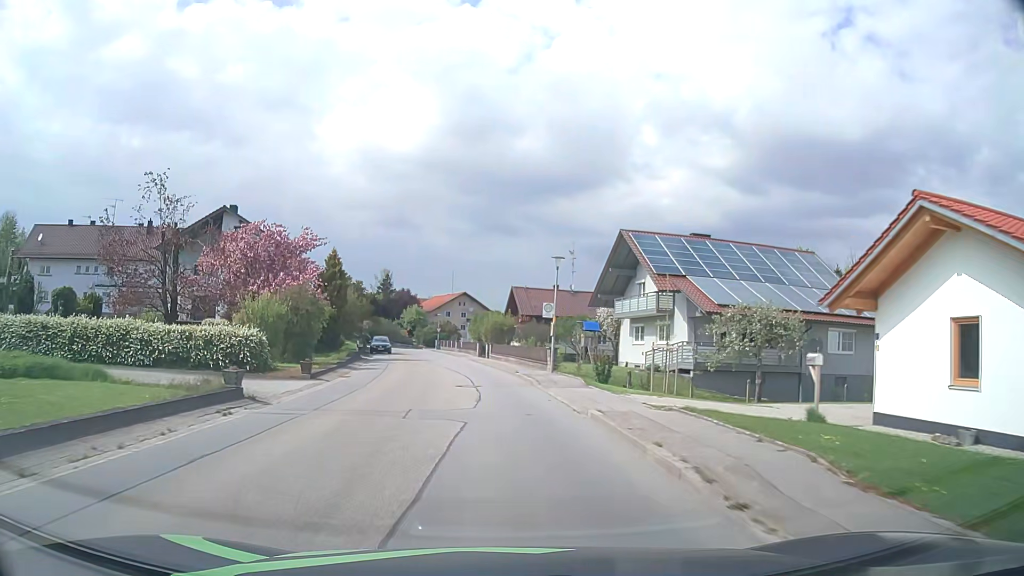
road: tertiary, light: Day
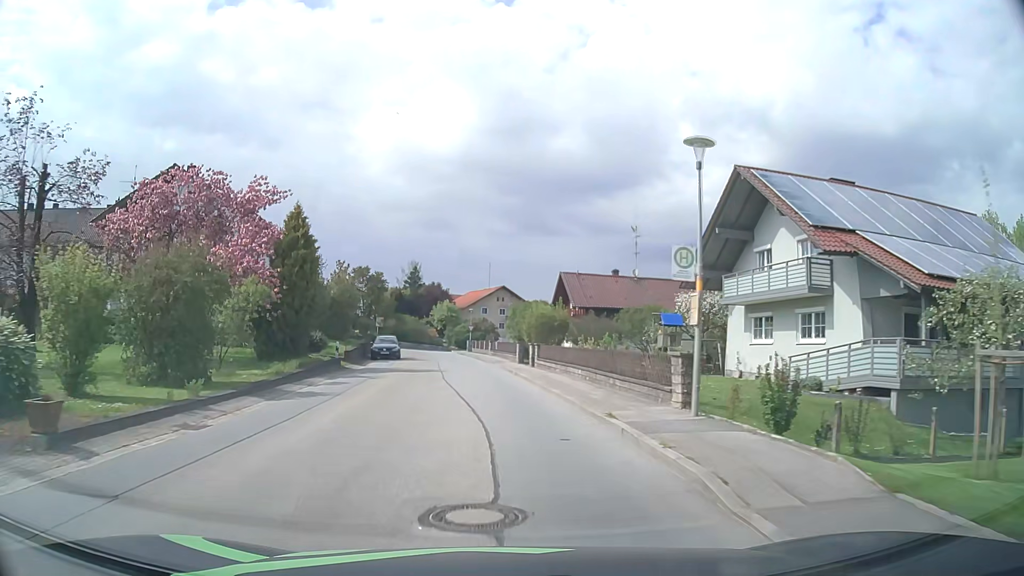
(-0.5, +15.1) m; -3°
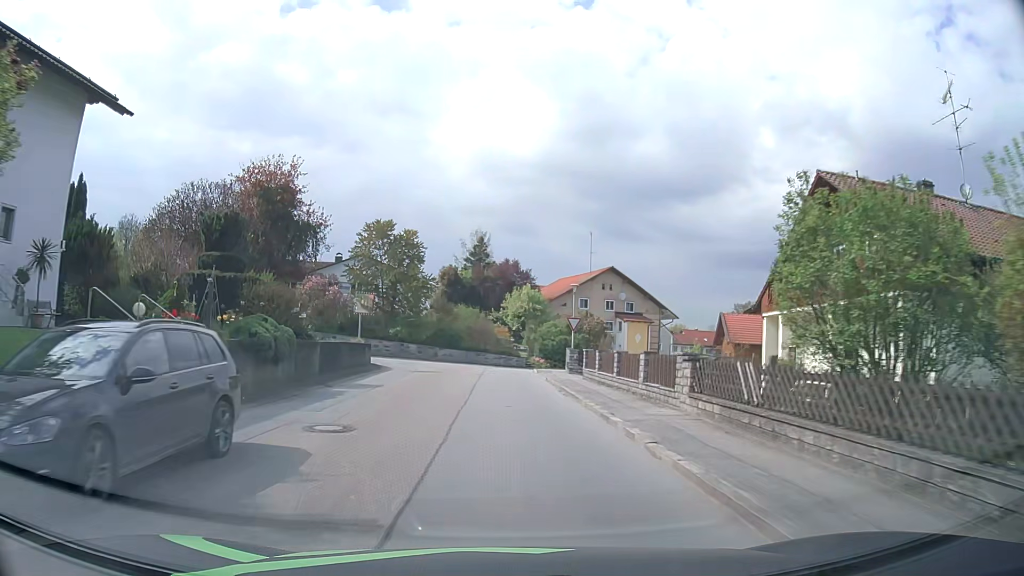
(-2.9, +37.0) m; -8°
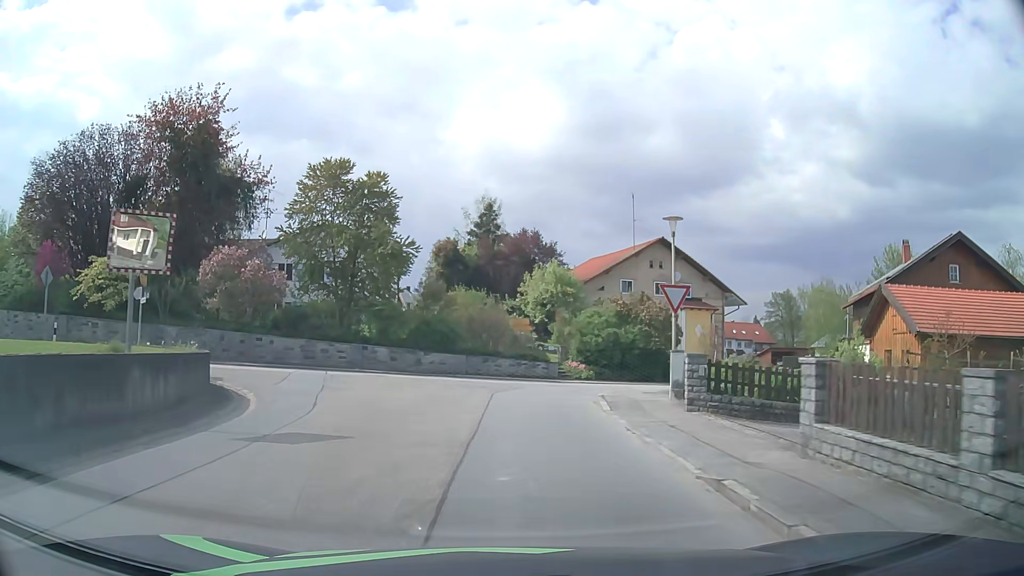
(-0.2, +18.3) m; -1°
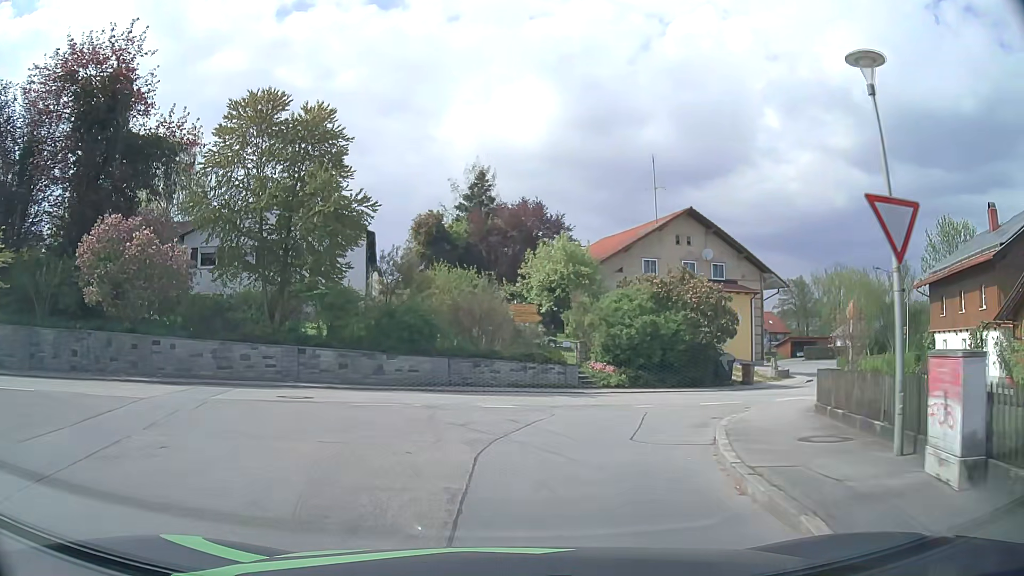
(0.0, +9.9) m; 0°
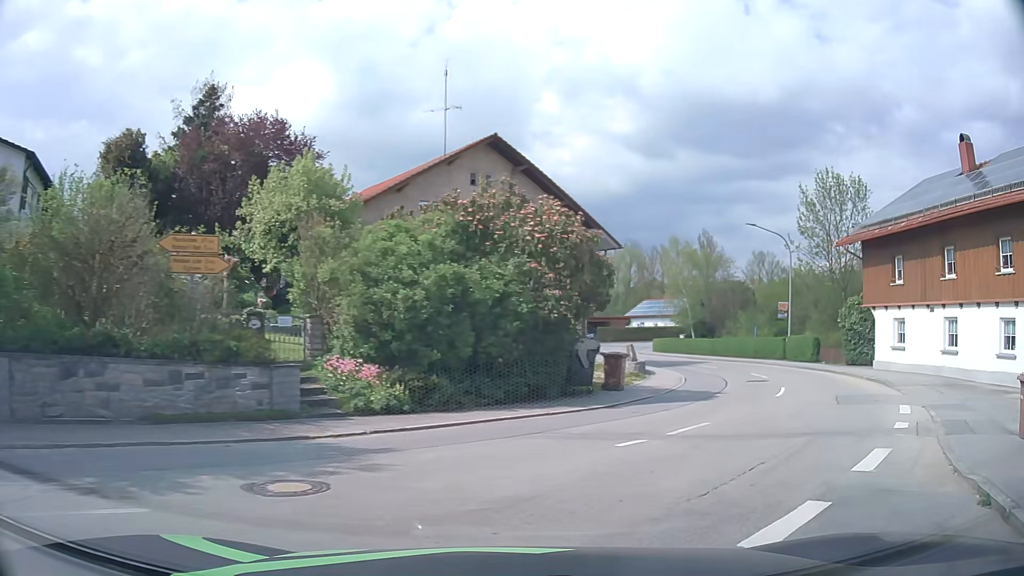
(+1.5, +13.8) m; +19°
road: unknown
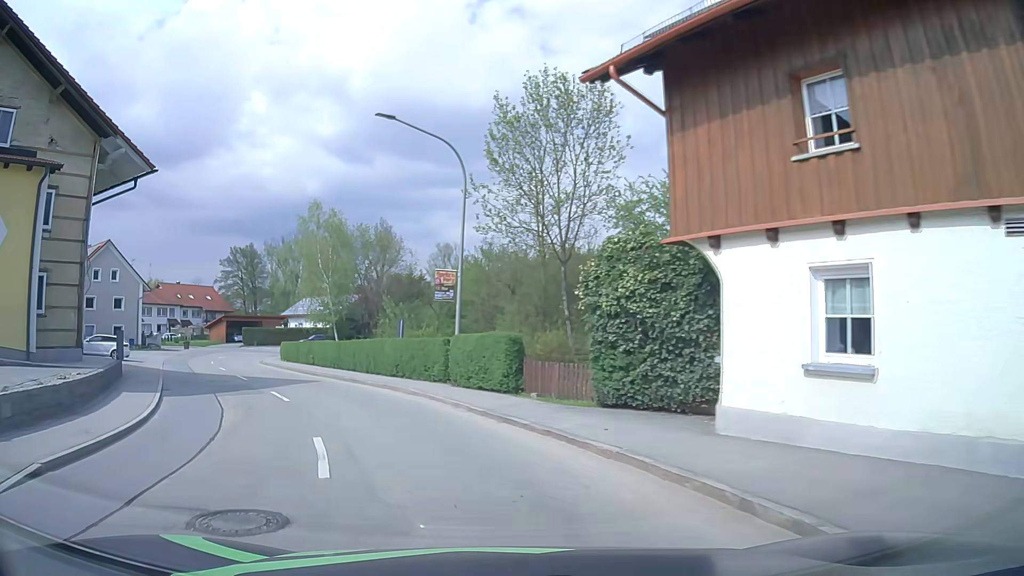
(+8.0, +17.5) m; +27°
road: secondary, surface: asphalt
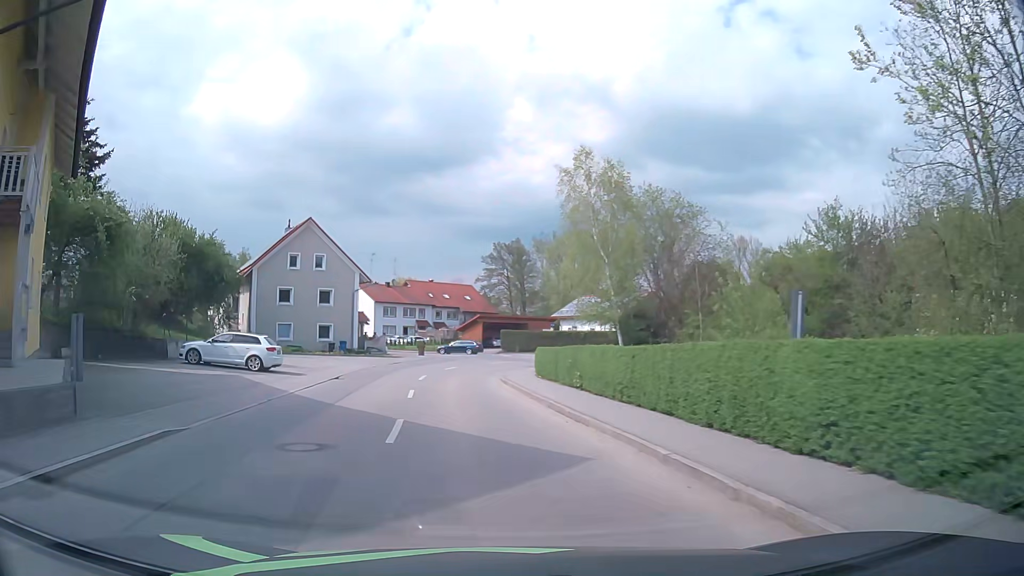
(-3.3, +15.4) m; -23°
(-1, +10) (-2, +20) (-2, +30) (-2, +40) (+2, +49) (+7, +58) (+14, +65) (+22, +71) (+30, +77) (+38, +82) m
